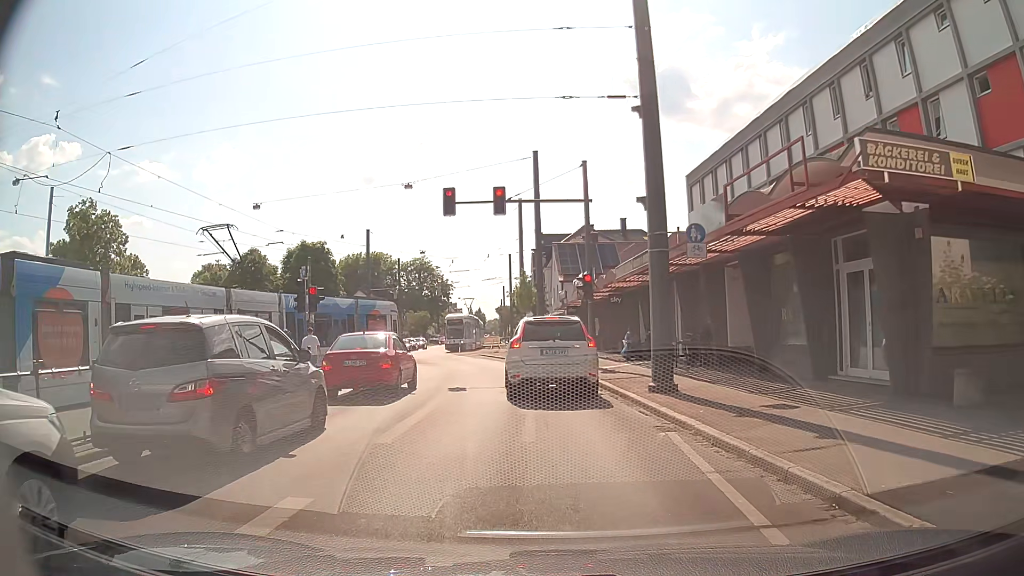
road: tertiary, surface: asphalt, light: Day
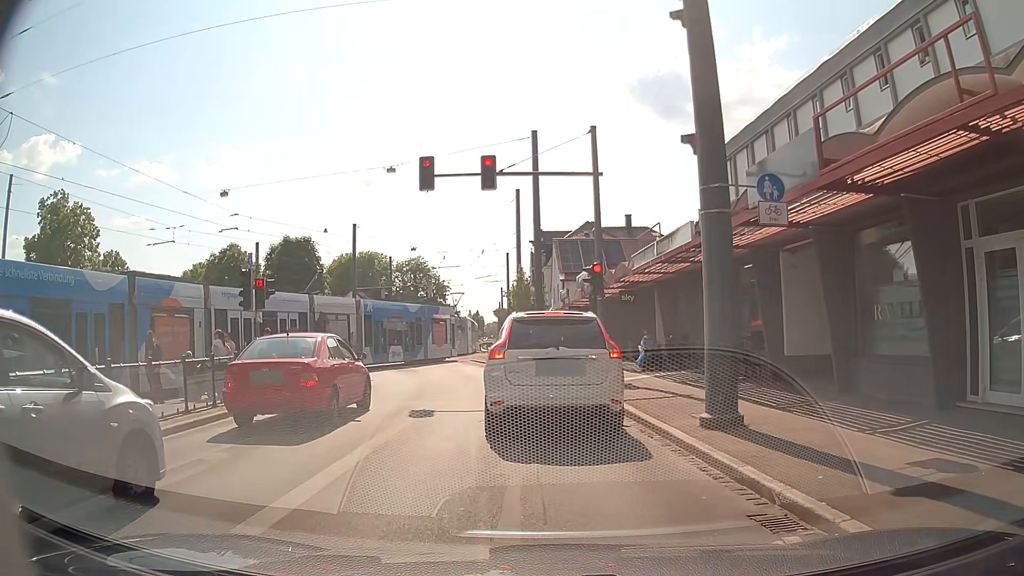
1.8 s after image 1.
(-0.1, +4.5) m; -1°
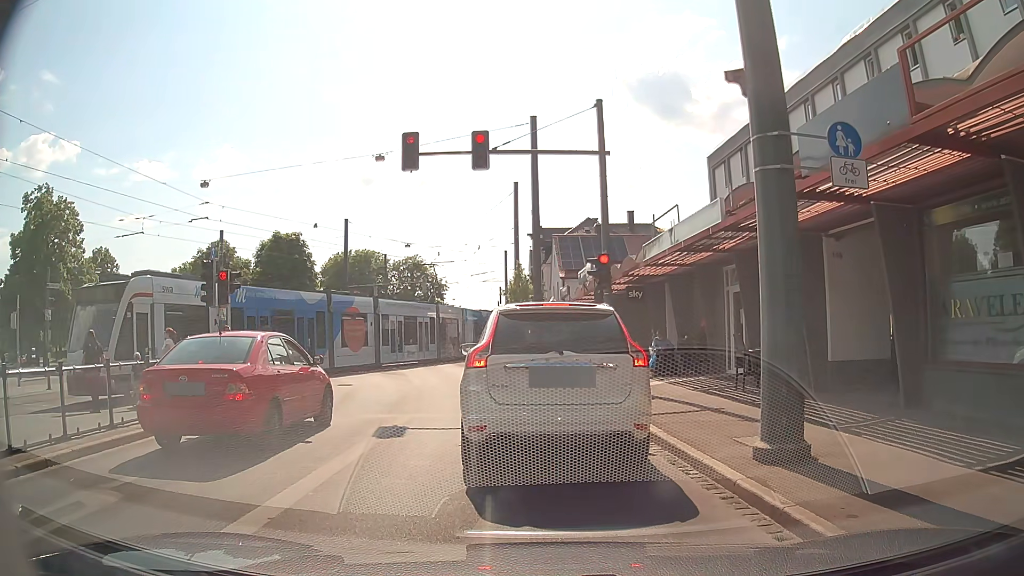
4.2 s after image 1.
(0.0, +2.2) m; -1°
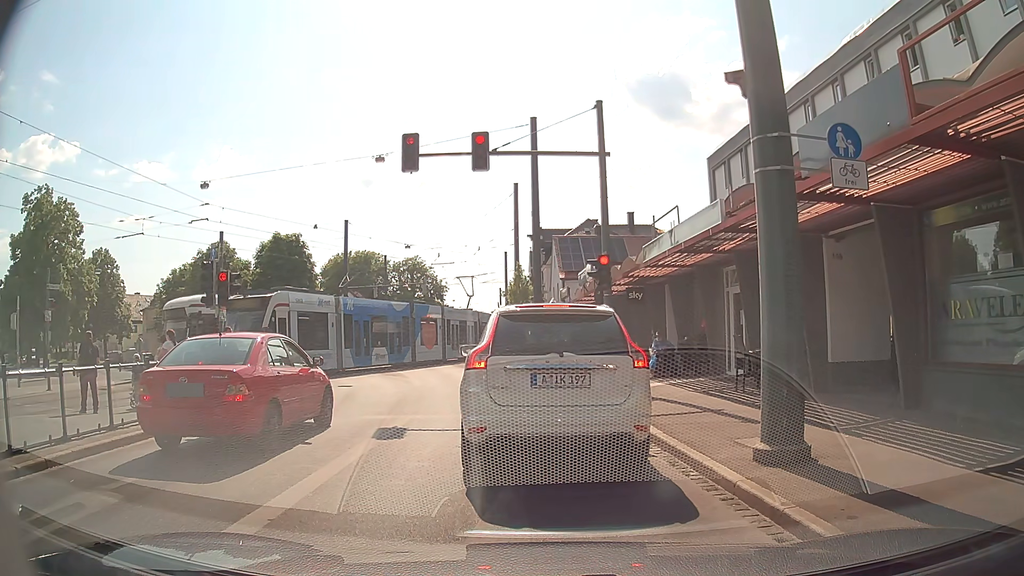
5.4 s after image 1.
(0.0, +0.1) m; 0°
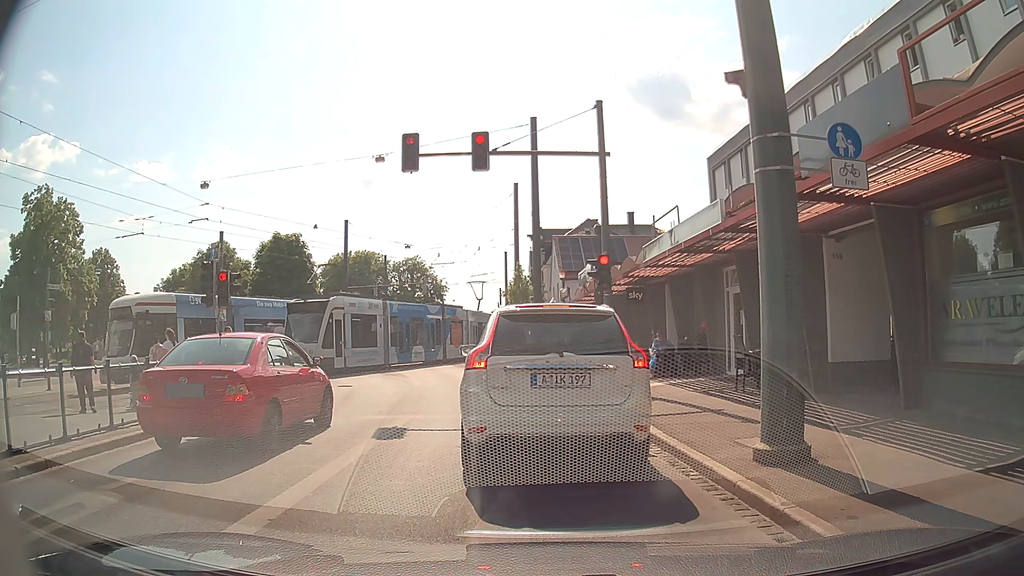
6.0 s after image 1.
(0.0, 0.0) m; 0°
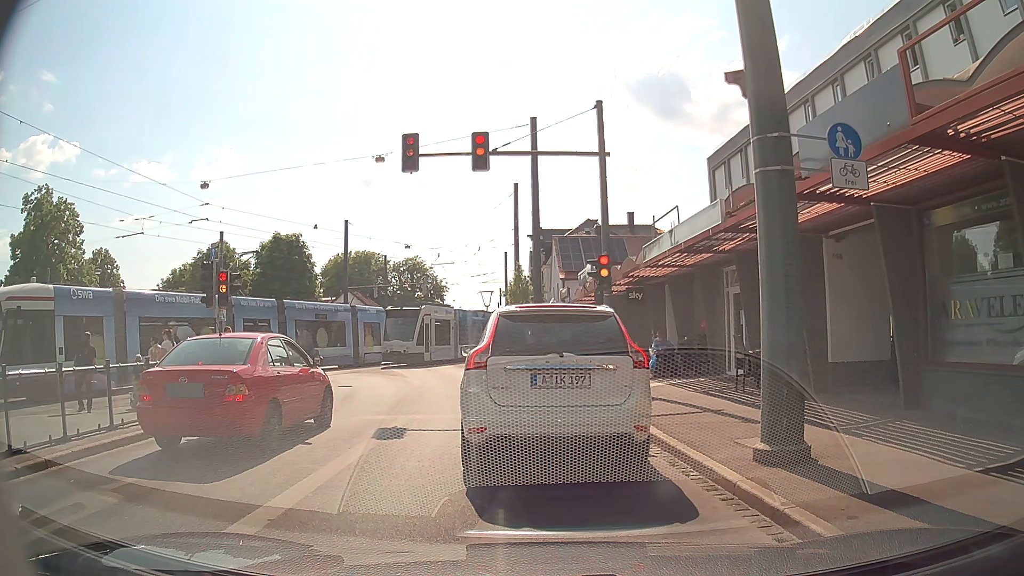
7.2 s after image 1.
(0.0, 0.0) m; 0°
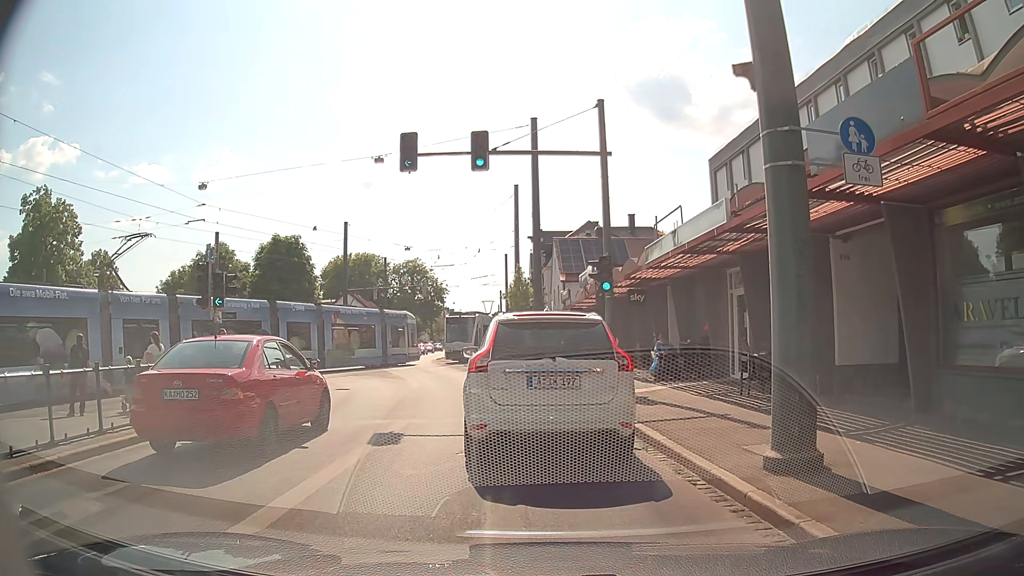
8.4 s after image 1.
(0.0, +0.3) m; 0°
